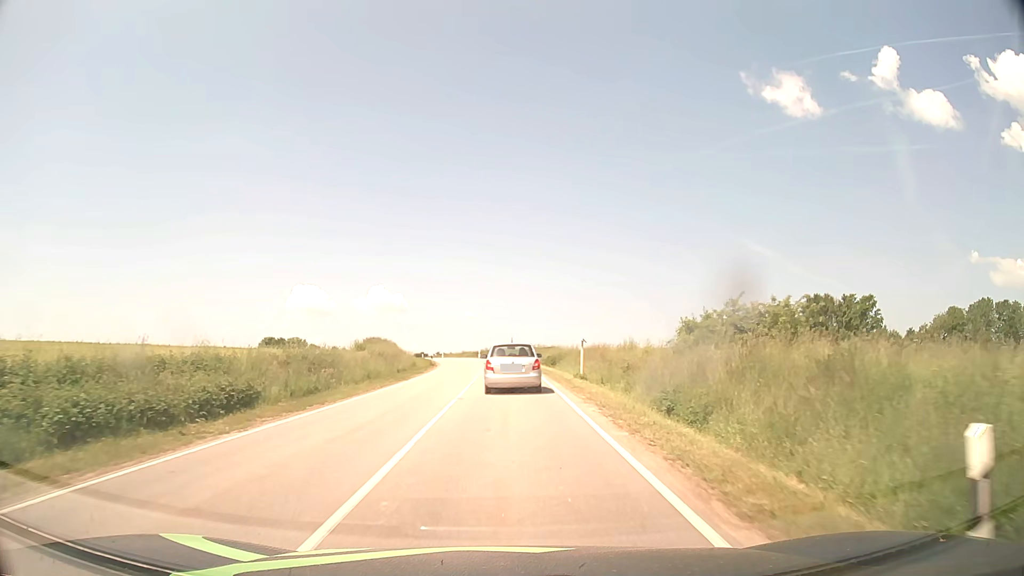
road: tertiary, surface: asphalt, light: Day
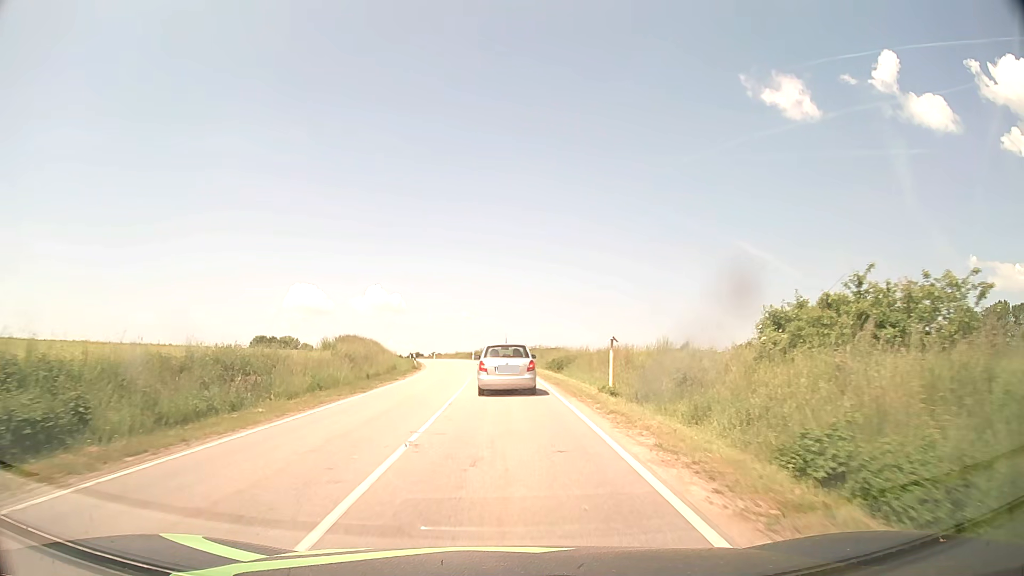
(0.0, +8.5) m; 0°
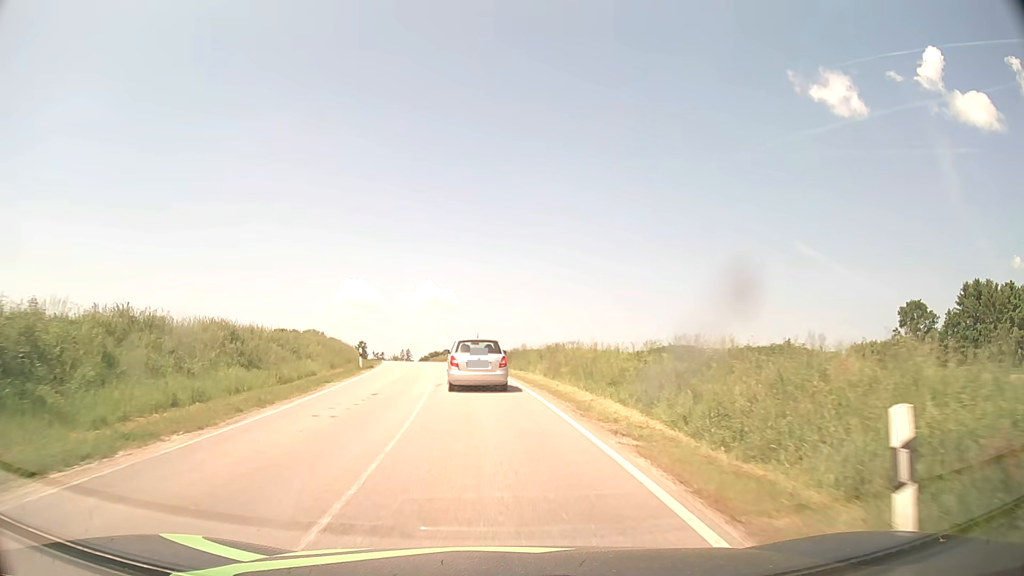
(-0.6, +42.5) m; -4°
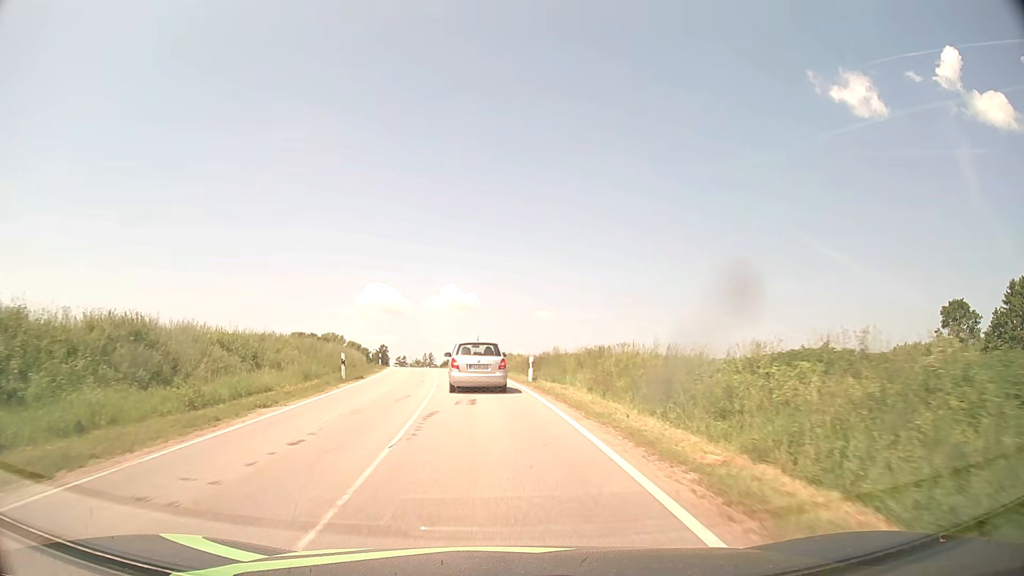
(-0.2, +8.4) m; -2°
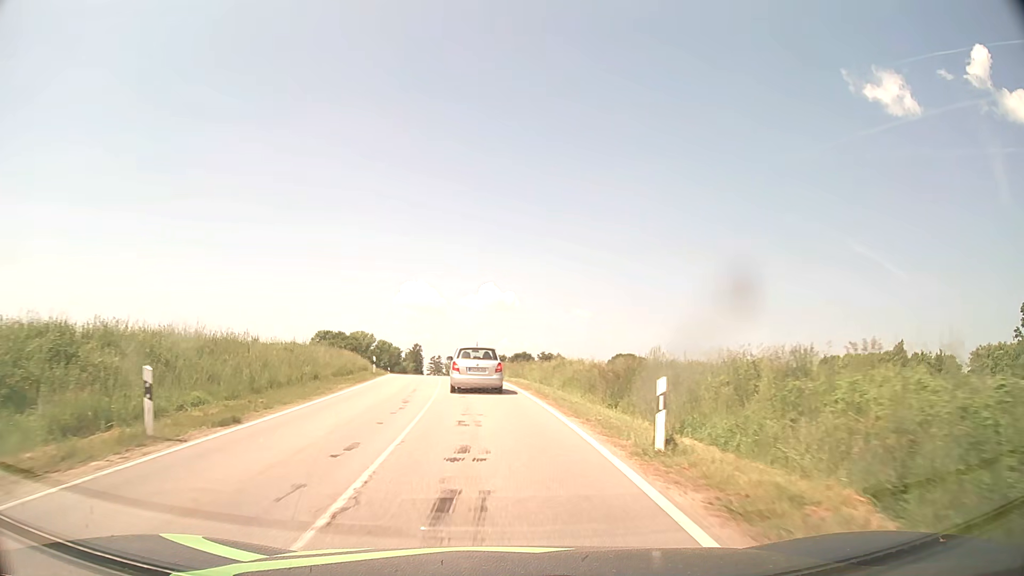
(-0.5, +16.8) m; -3°
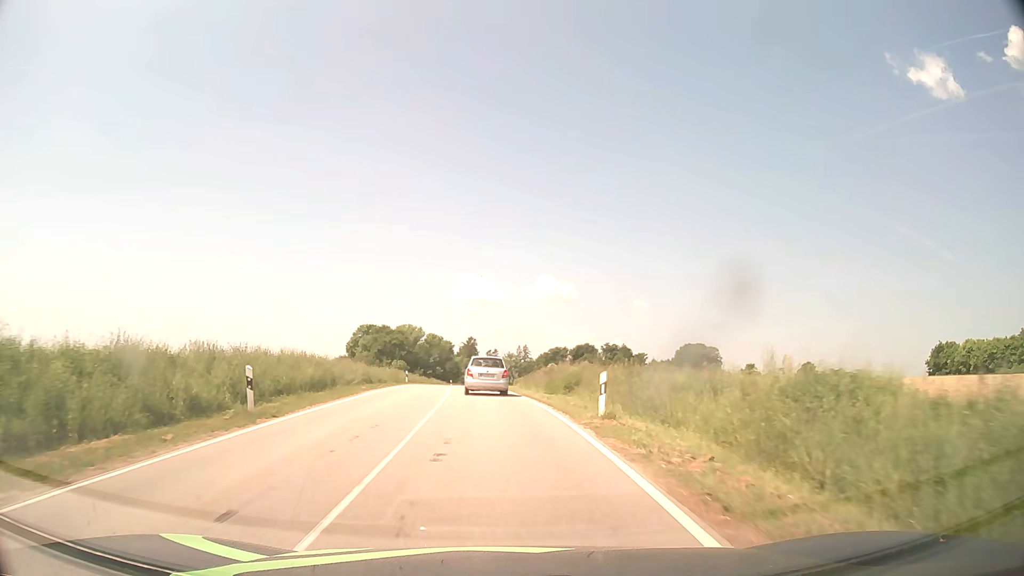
(-1.0, +25.3) m; -5°
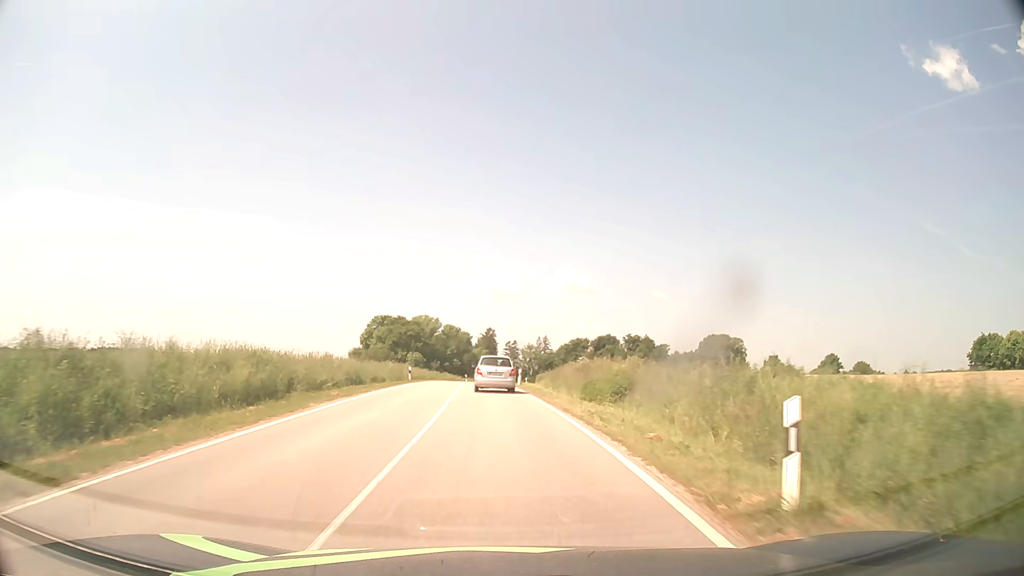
(-0.1, +8.5) m; -2°
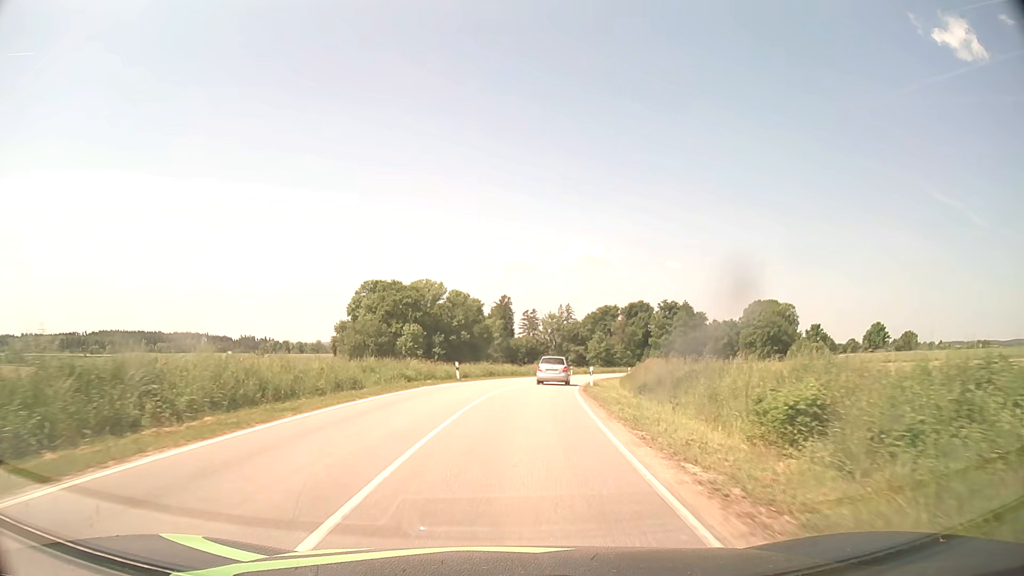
(-1.3, +43.9) m; -1°
(0, +10) (+1, +20) (+2, +30) (+3, +40) (+4, +50) (+6, +60) (+9, +69) (+11, +79) (+15, +88) (+18, +98) m
